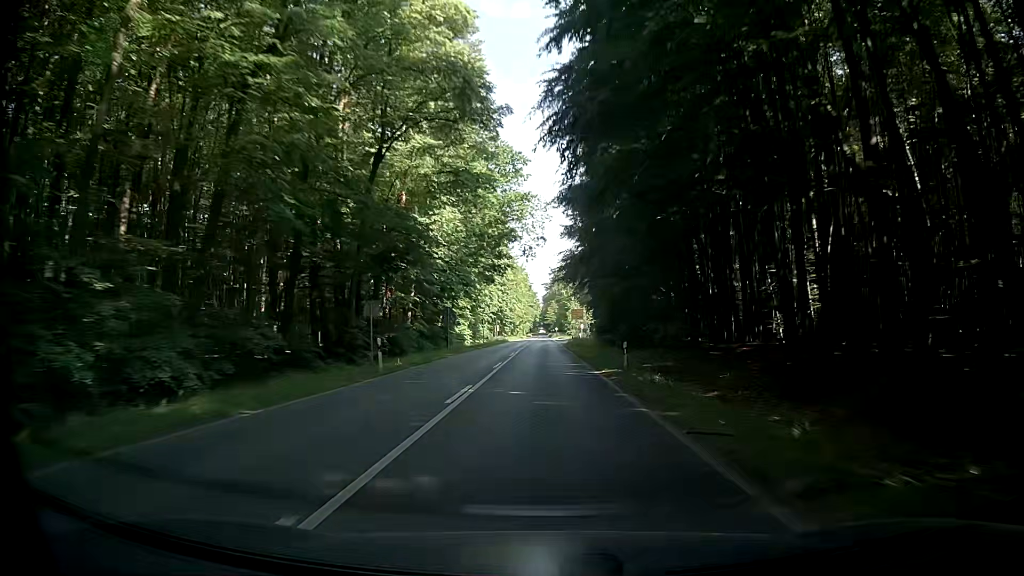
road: primary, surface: asphalt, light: Day
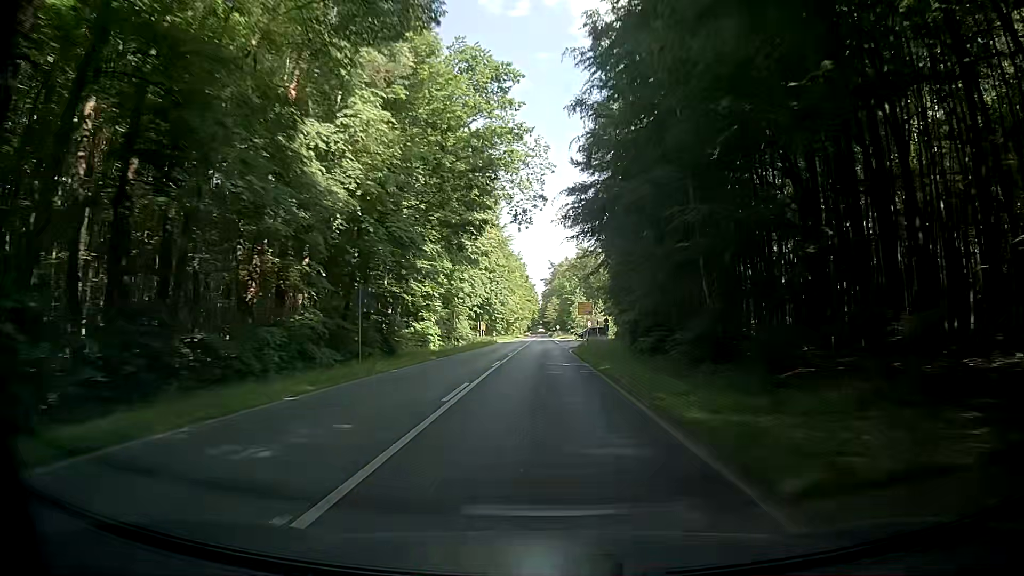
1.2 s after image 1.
(+0.1, +23.9) m; 0°
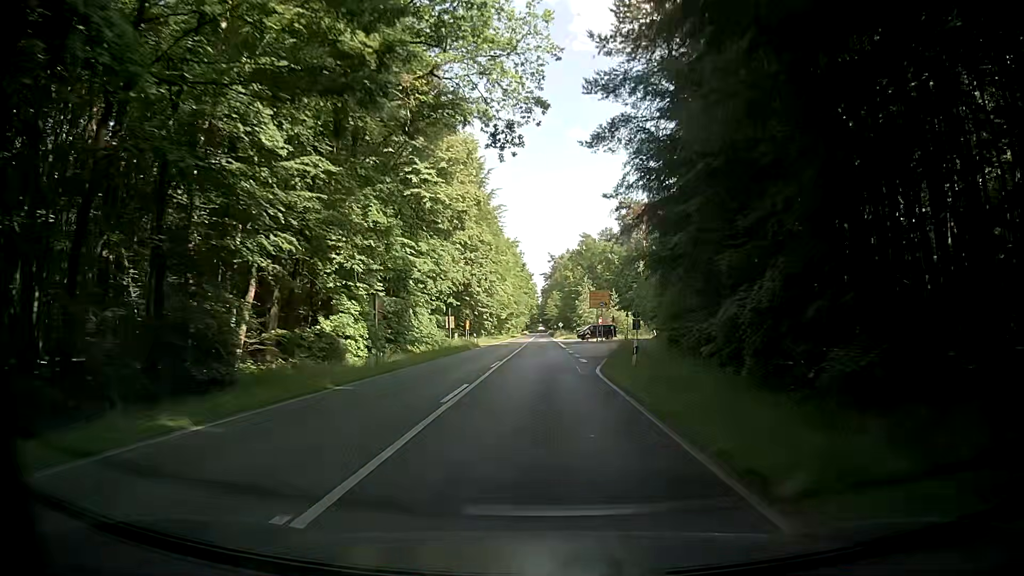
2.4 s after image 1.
(0.0, +23.7) m; +1°
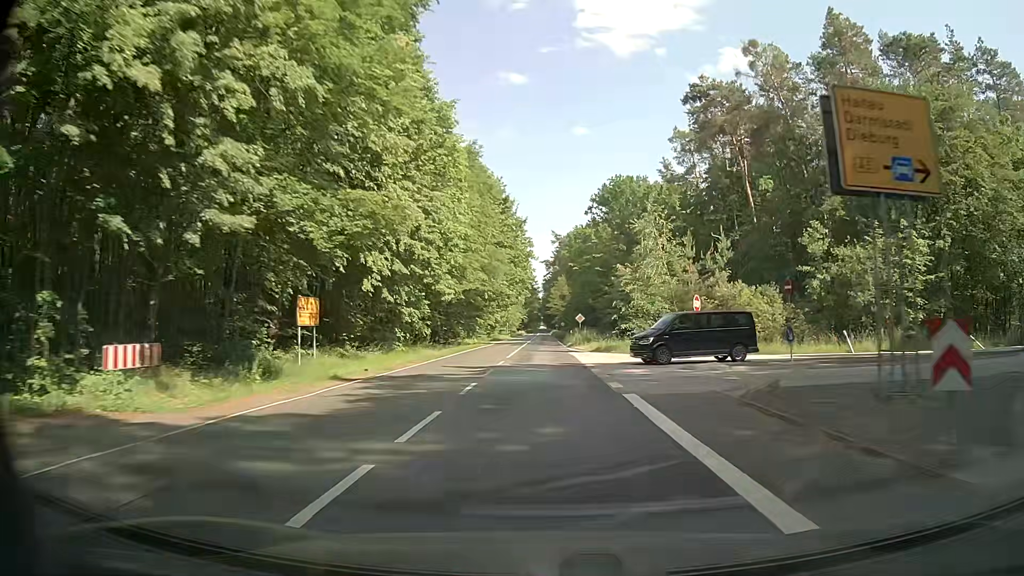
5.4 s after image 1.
(-0.6, +58.7) m; -1°
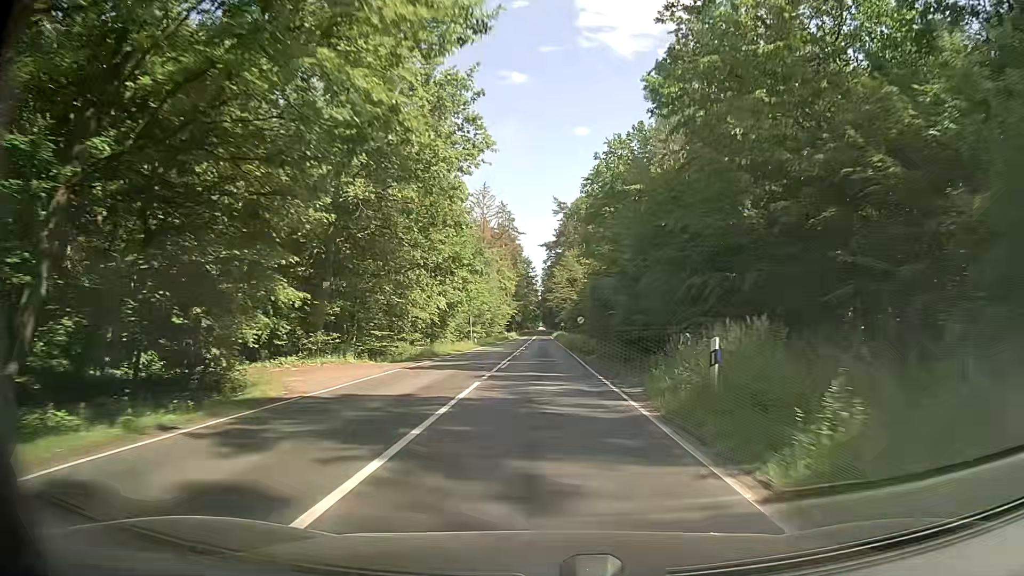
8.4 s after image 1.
(+0.1, +58.2) m; 0°
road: secondary
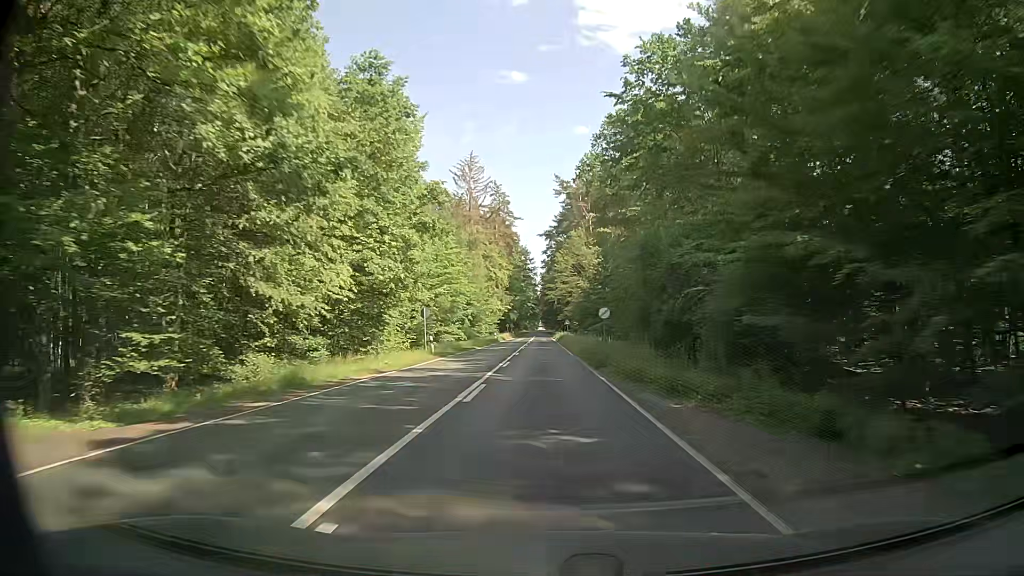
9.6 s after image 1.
(+0.1, +23.4) m; 0°
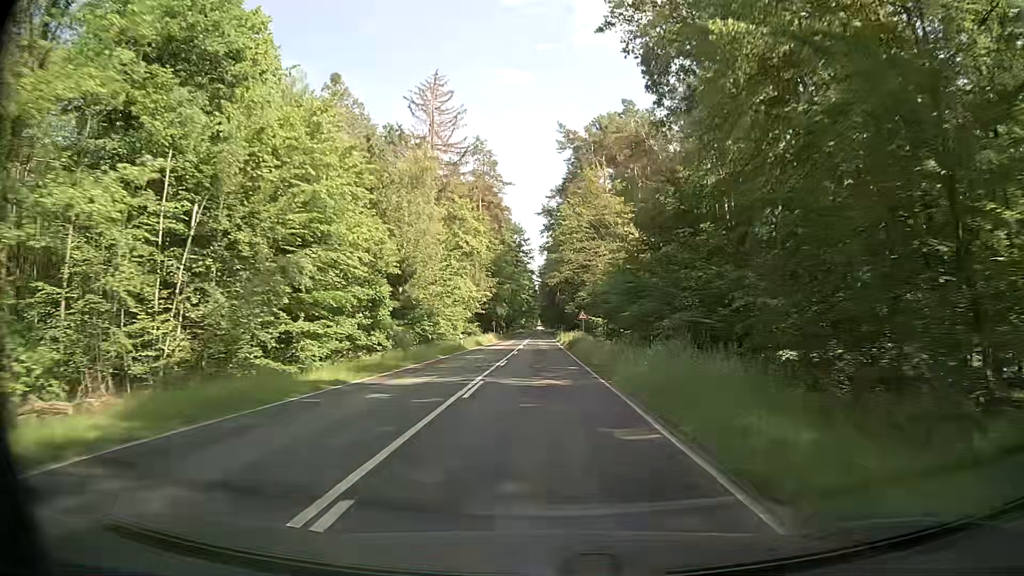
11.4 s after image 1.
(+0.2, +35.2) m; 0°
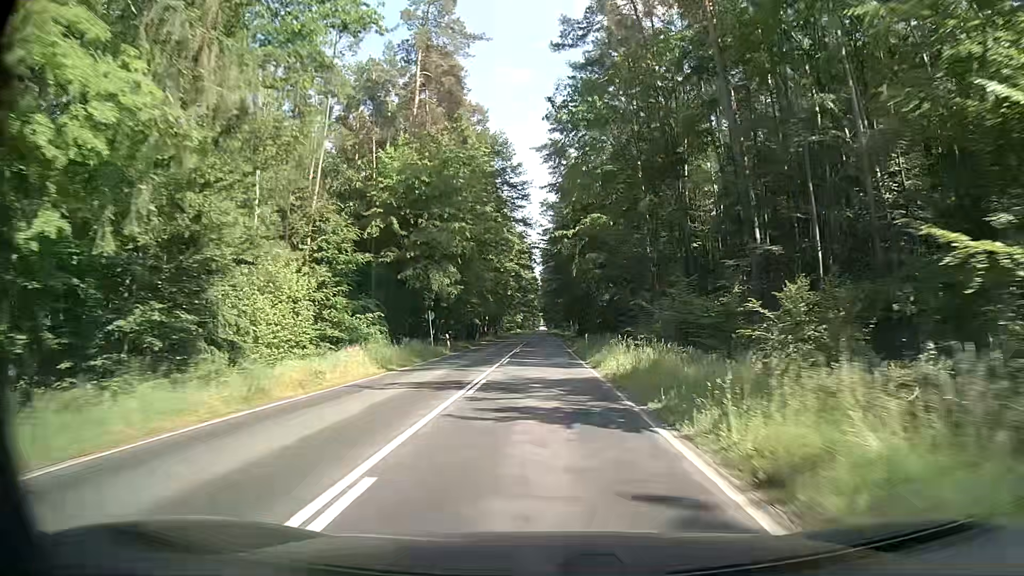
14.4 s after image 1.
(-0.2, +59.1) m; 0°
(0, +10) (0, +20) (0, +30) (0, +40) (0, +50) (0, +60) (0, +70) (-1, +80) (-1, +90) (-1, +100) m
